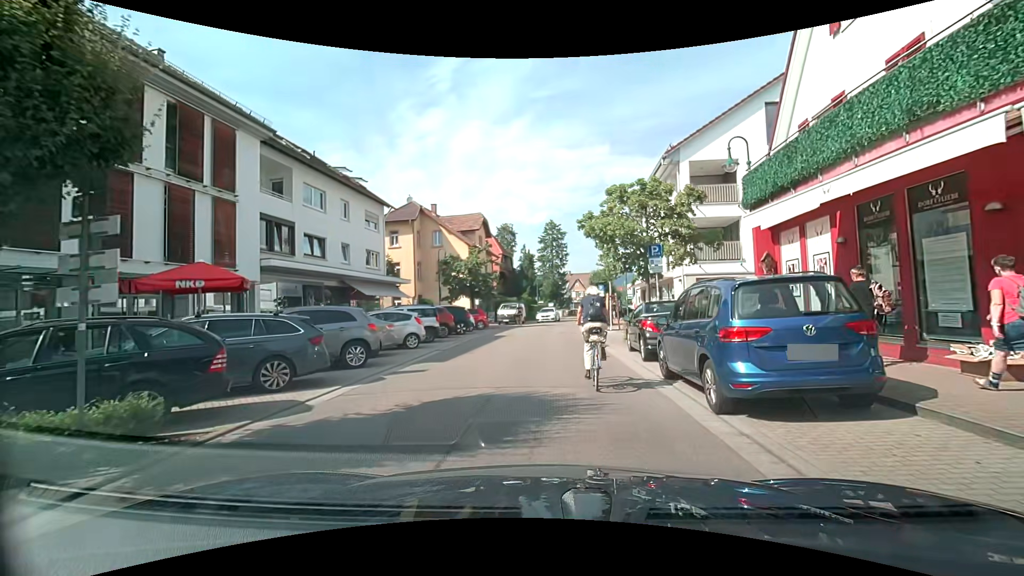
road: tertiary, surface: asphalt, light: Day
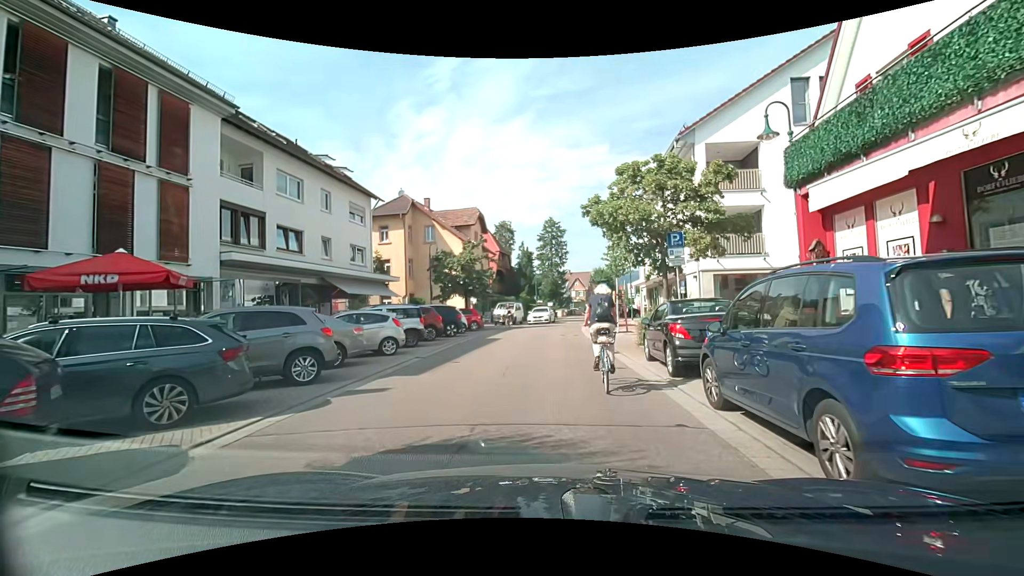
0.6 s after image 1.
(0.0, +2.6) m; -1°
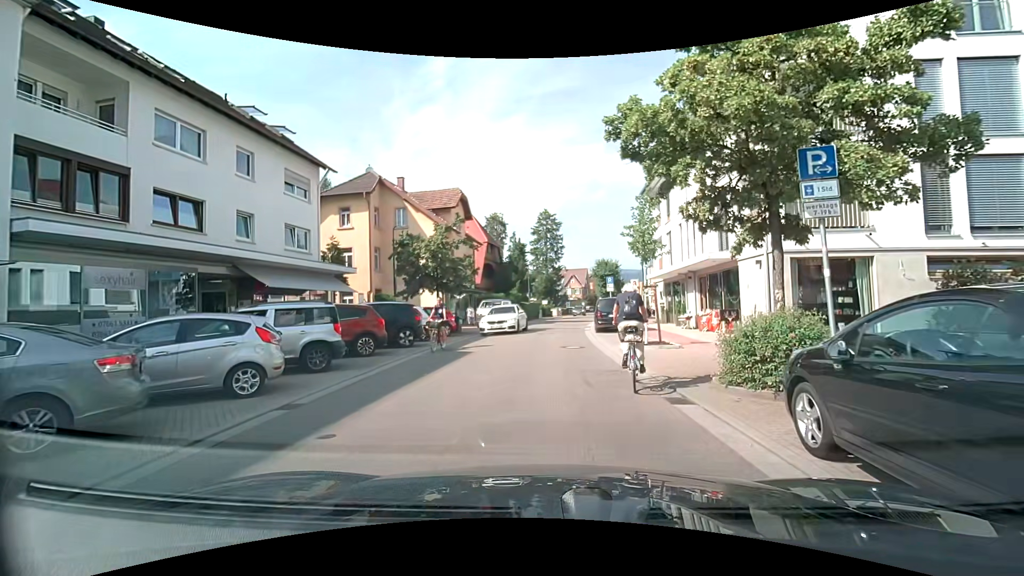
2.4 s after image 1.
(0.0, +7.3) m; 0°
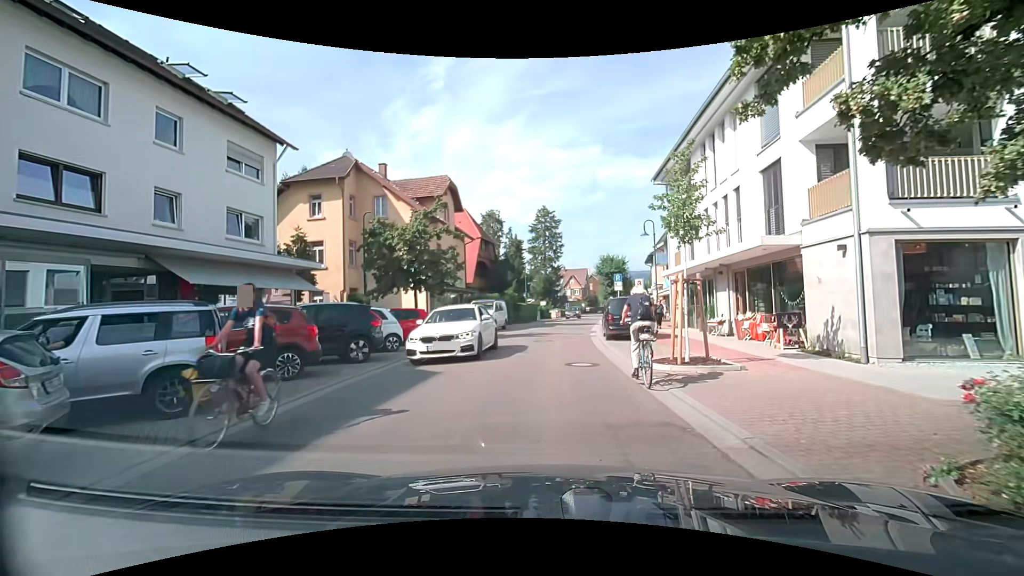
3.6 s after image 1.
(+0.1, +4.4) m; +1°
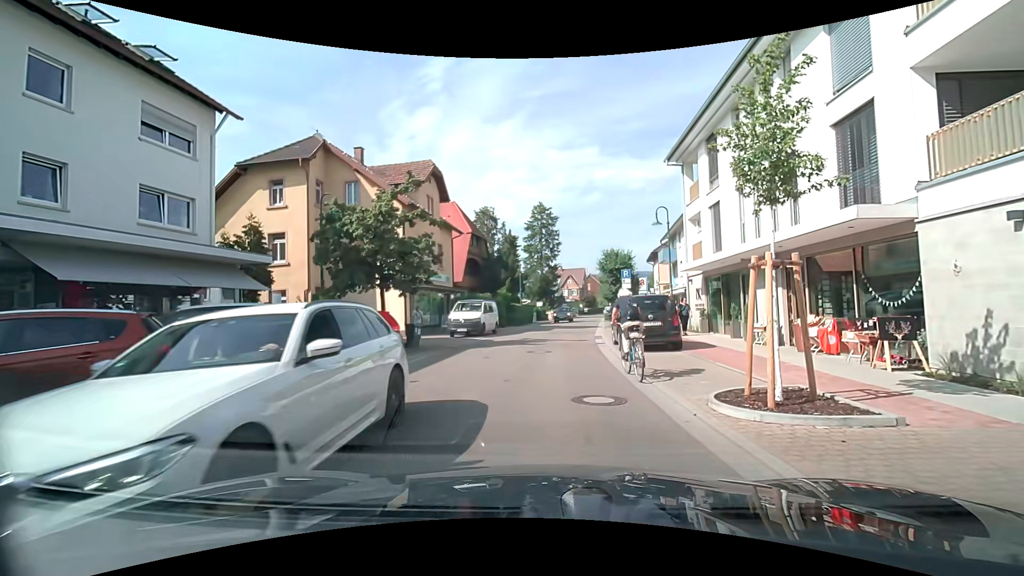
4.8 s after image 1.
(0.0, +4.2) m; 0°
(0, +10) (+1, +20) (+2, +30) (+3, +40) (+4, +50) (+5, +60) (+7, +70) (+8, +79) (+10, +89) (+12, +99) m
